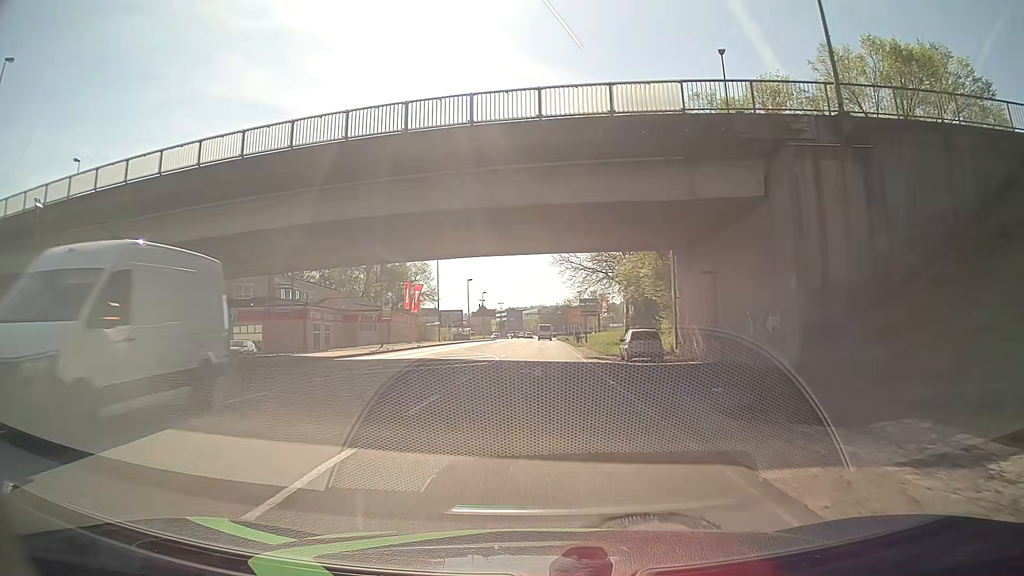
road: primary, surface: asphalt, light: Day
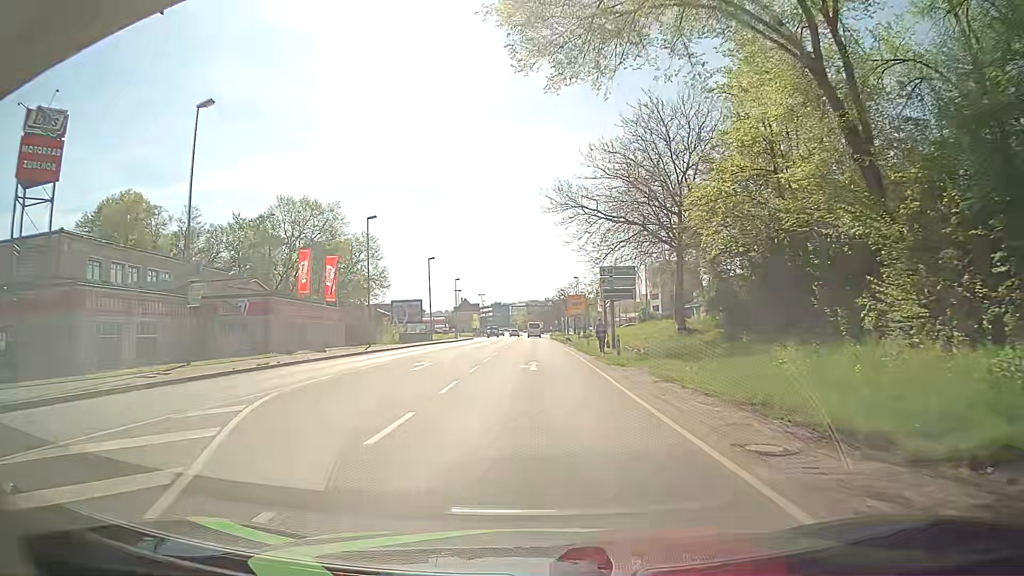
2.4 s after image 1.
(+0.2, +30.4) m; 0°
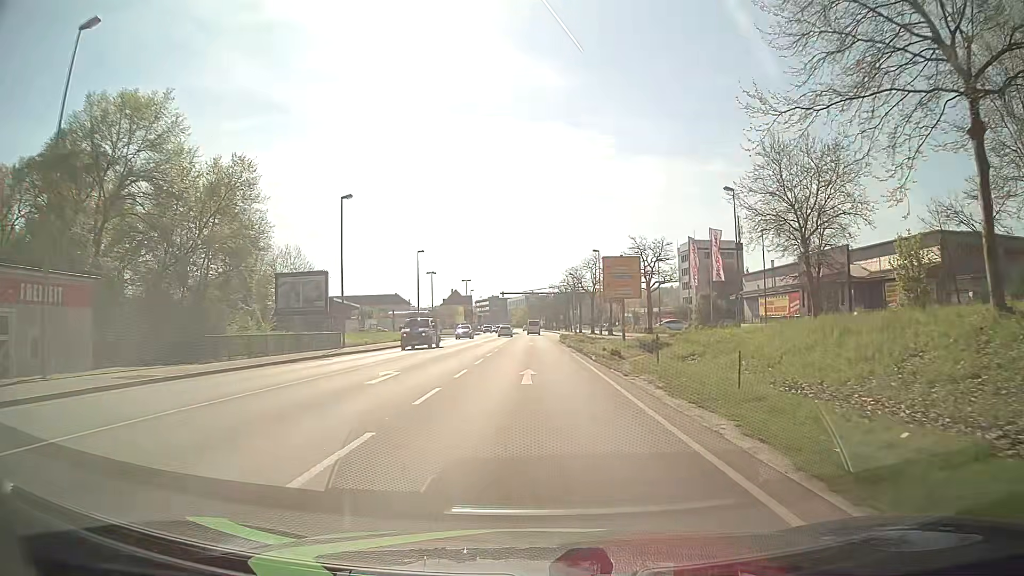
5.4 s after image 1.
(+0.8, +38.3) m; +2°
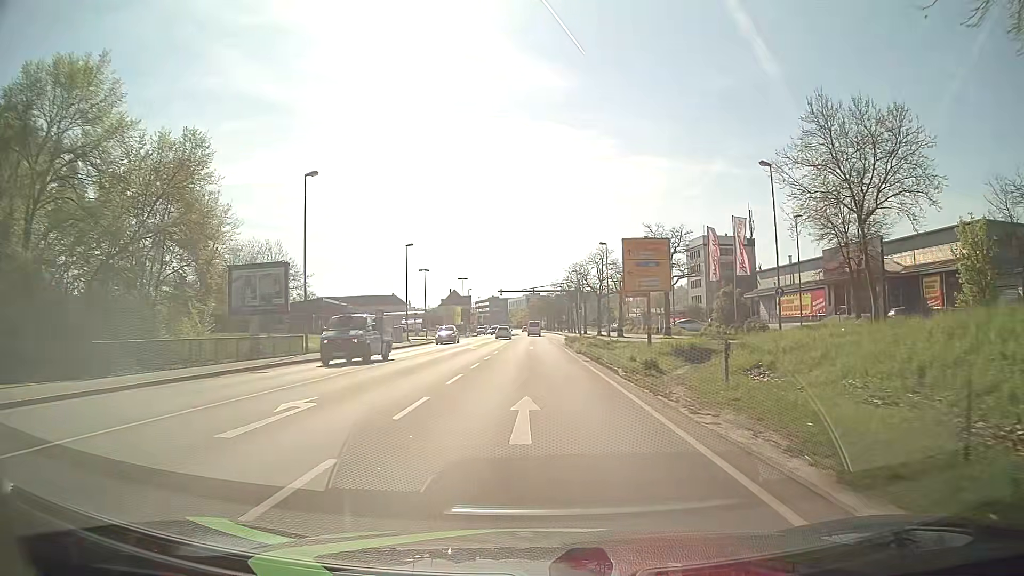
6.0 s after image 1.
(0.0, +7.7) m; -1°
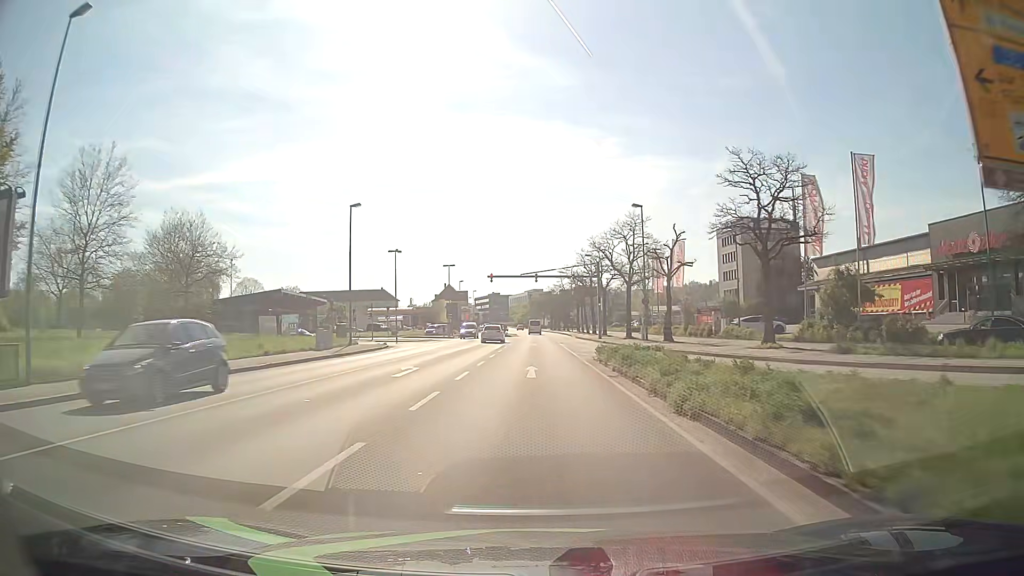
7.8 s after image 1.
(+0.1, +23.0) m; +1°
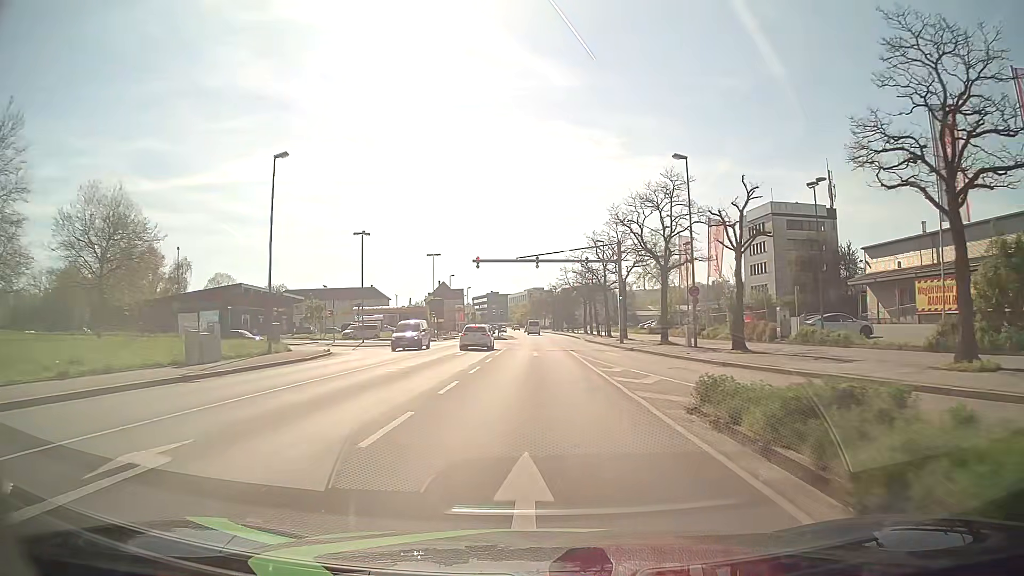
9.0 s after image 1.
(-0.2, +15.3) m; 0°
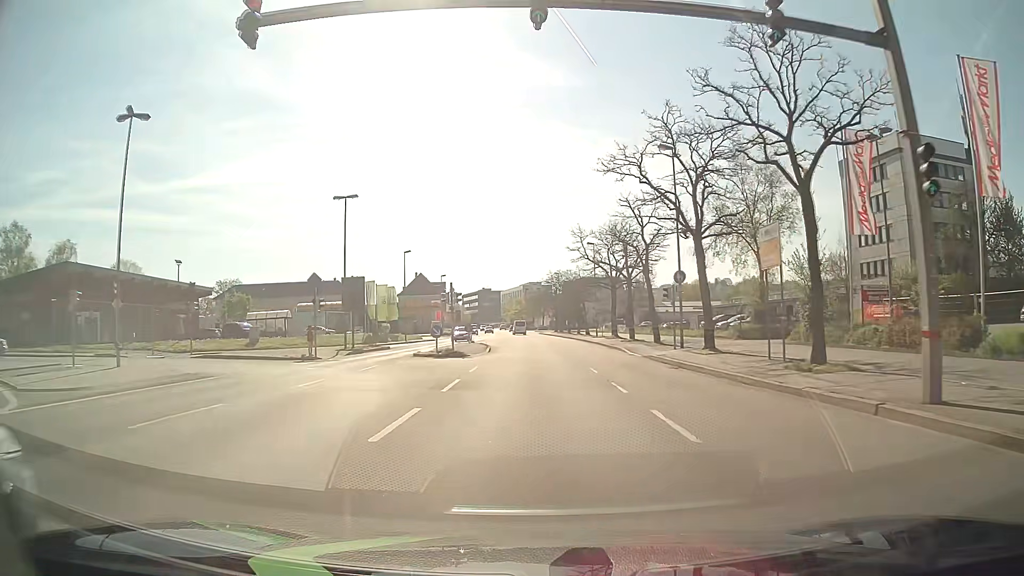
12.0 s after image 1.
(0.0, +38.3) m; 0°
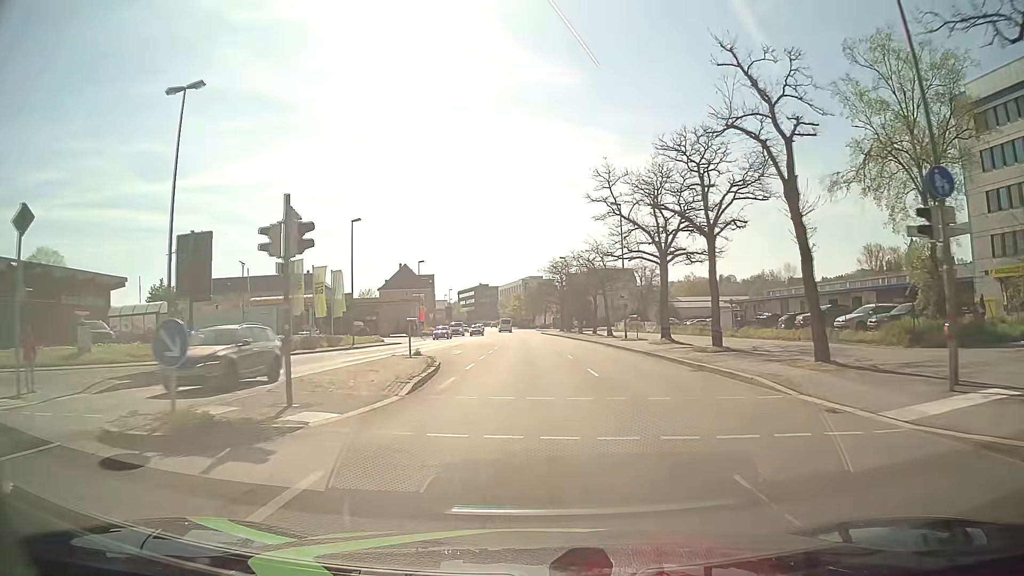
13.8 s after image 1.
(0.0, +22.9) m; 0°
(0, +10) (0, +20) (0, +30) (0, +40) (0, +50) (0, +60) (-1, +70) (-1, +80) (-2, +90) (-3, +100) m
